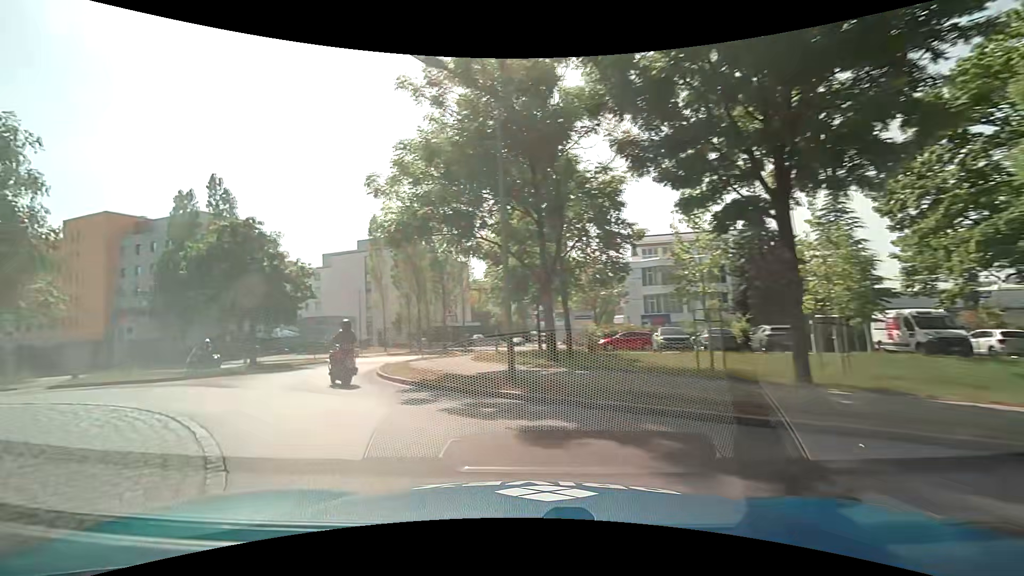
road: tertiary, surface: asphalt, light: Day
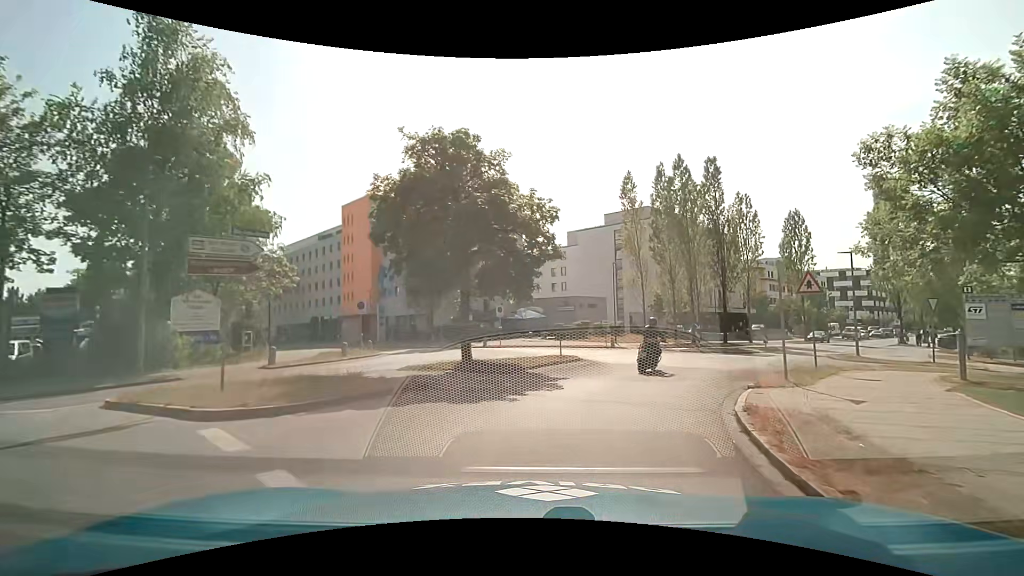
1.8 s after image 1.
(-4.8, +12.2) m; -32°
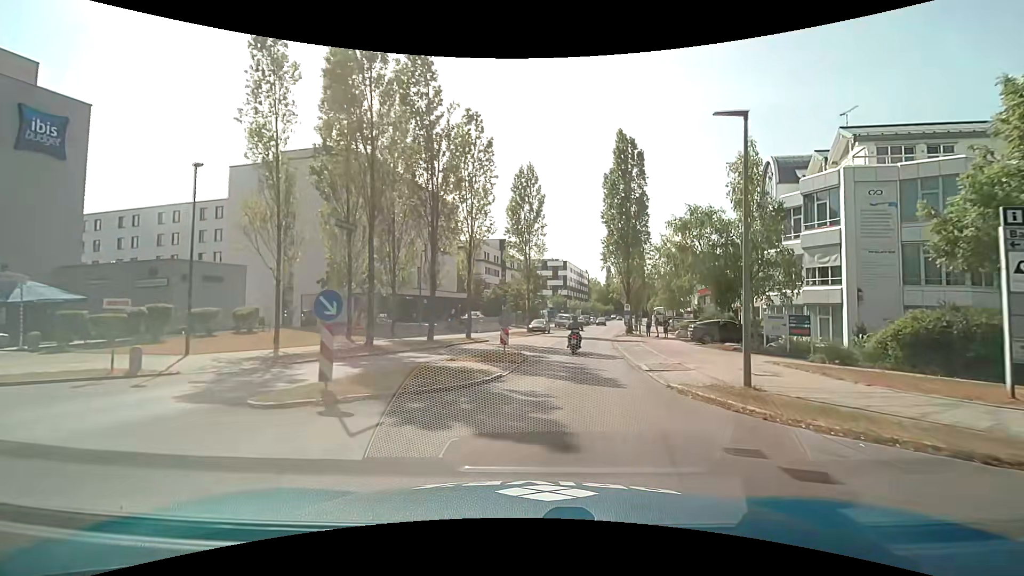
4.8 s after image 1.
(+8.2, +22.9) m; +32°
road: residential
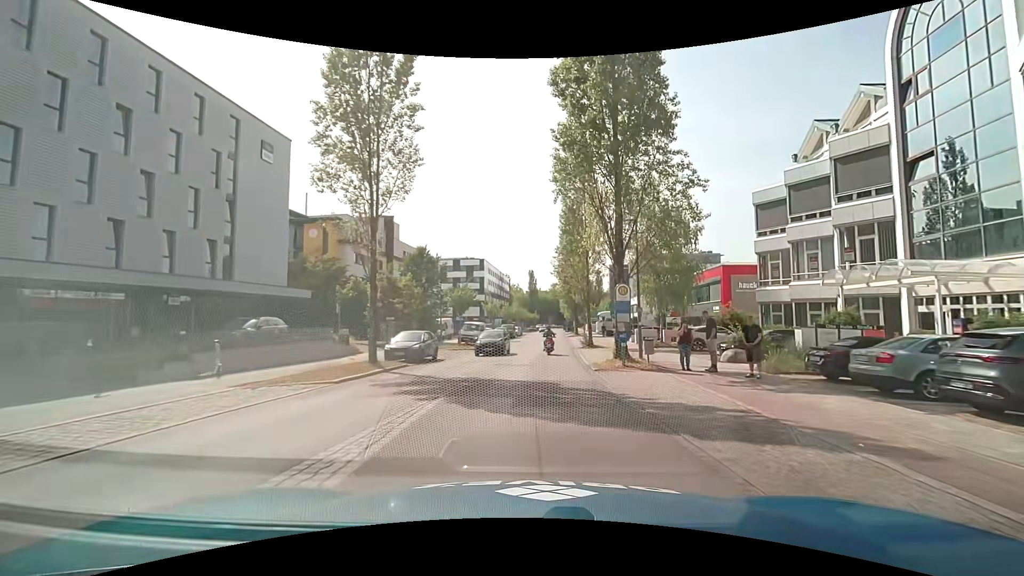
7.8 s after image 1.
(+3.1, +30.4) m; +9°
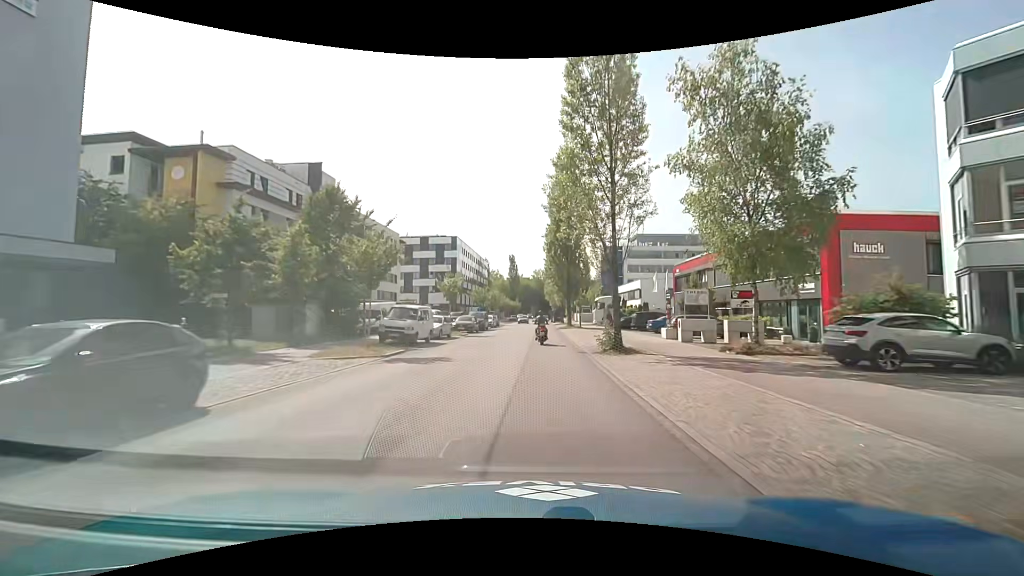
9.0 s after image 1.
(+0.6, +18.8) m; +3°
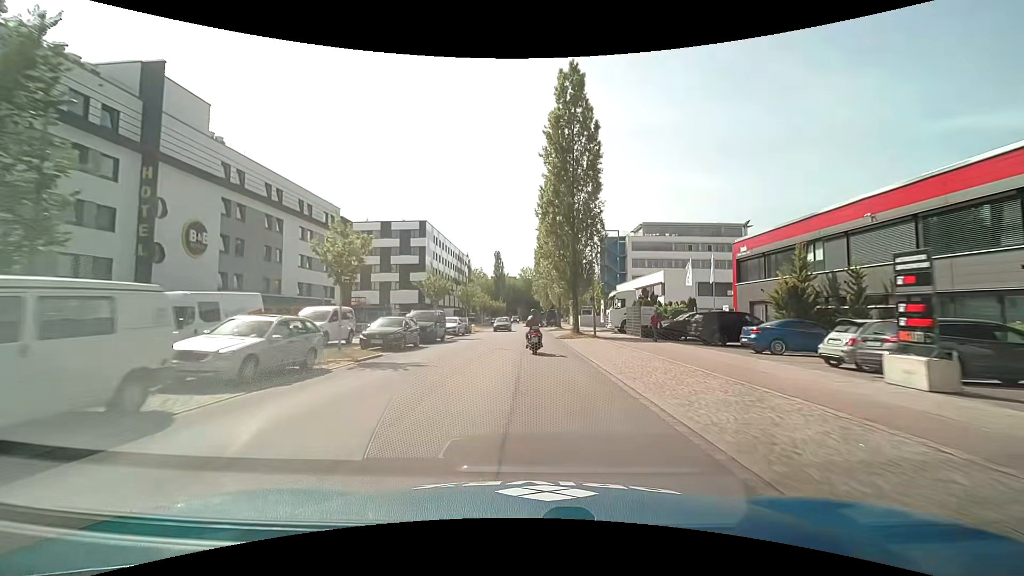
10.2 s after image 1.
(+0.2, +20.2) m; +1°
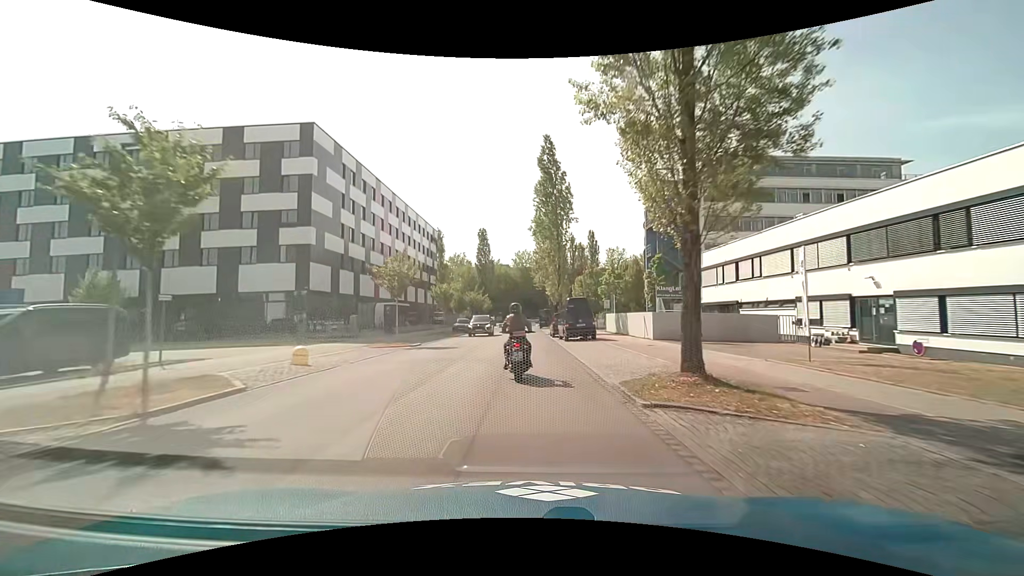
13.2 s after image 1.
(+0.4, +44.1) m; 0°
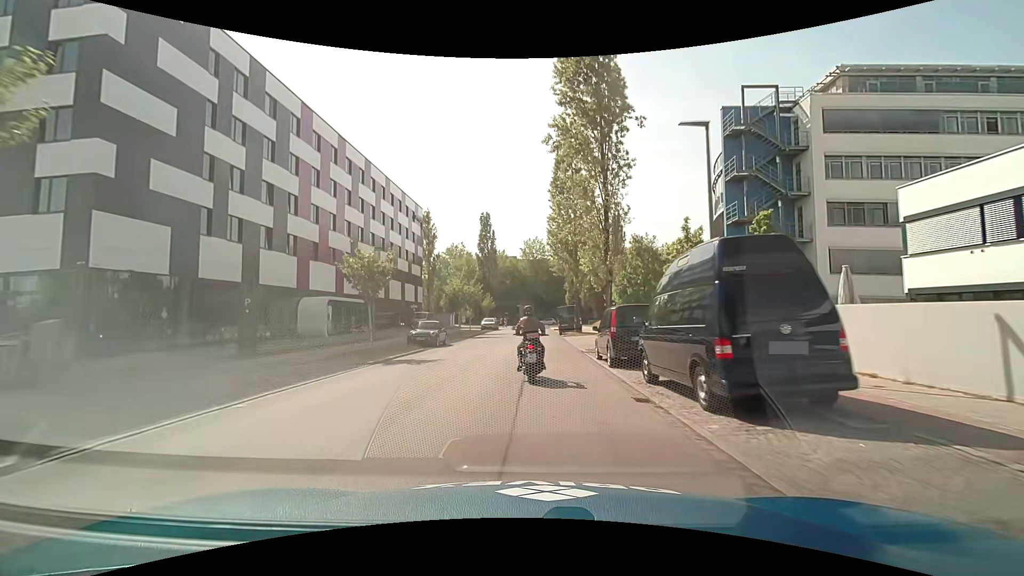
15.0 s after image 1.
(-0.3, +22.1) m; -1°
(0, +10) (0, +20) (0, +30) (0, +40) (+1, +50) (+1, +60) (+2, +70) (+2, +80) (+2, +90) (+6, +99) m
